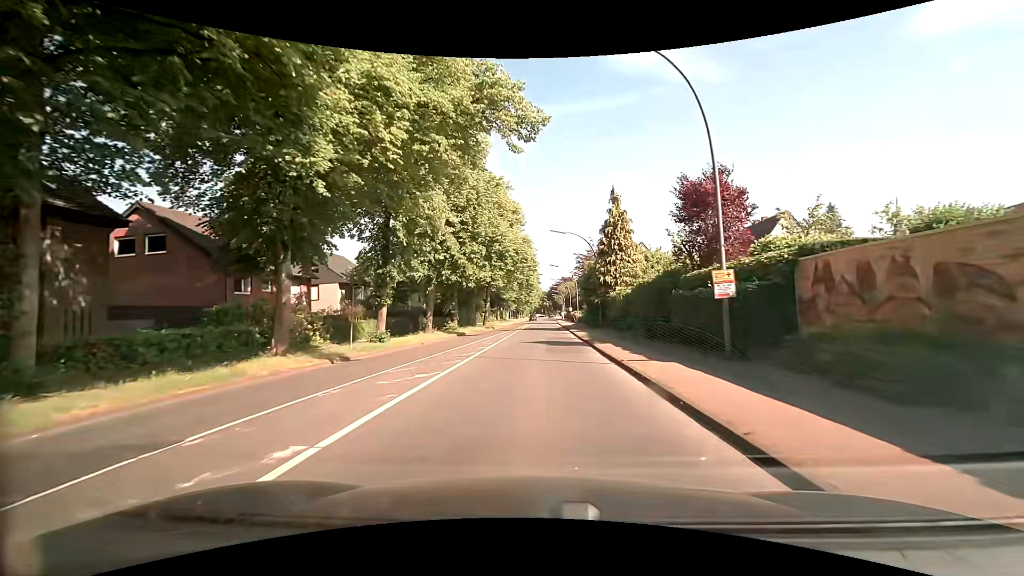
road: tertiary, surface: asphalt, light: Day
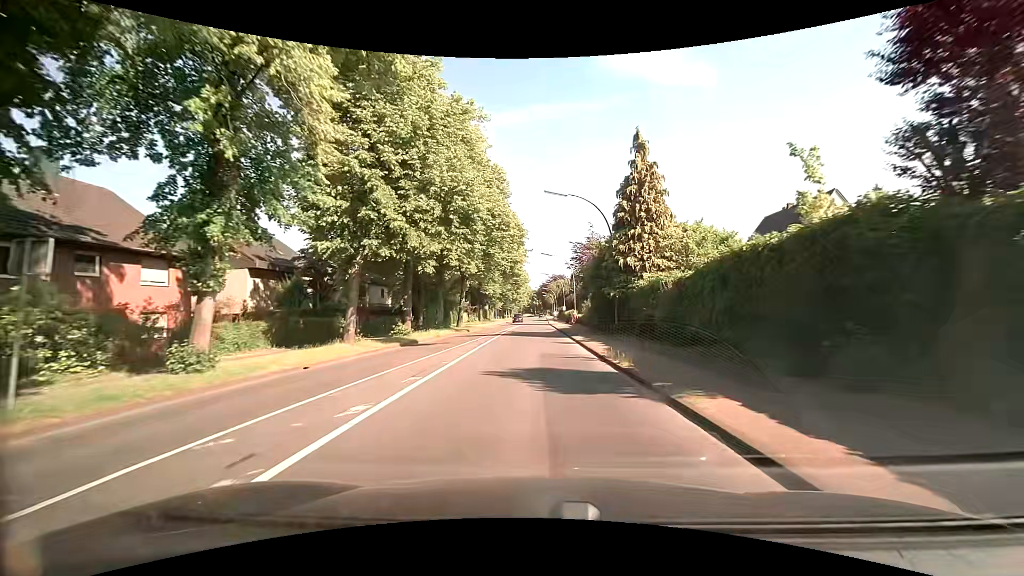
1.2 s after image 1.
(+0.1, +14.0) m; +2°
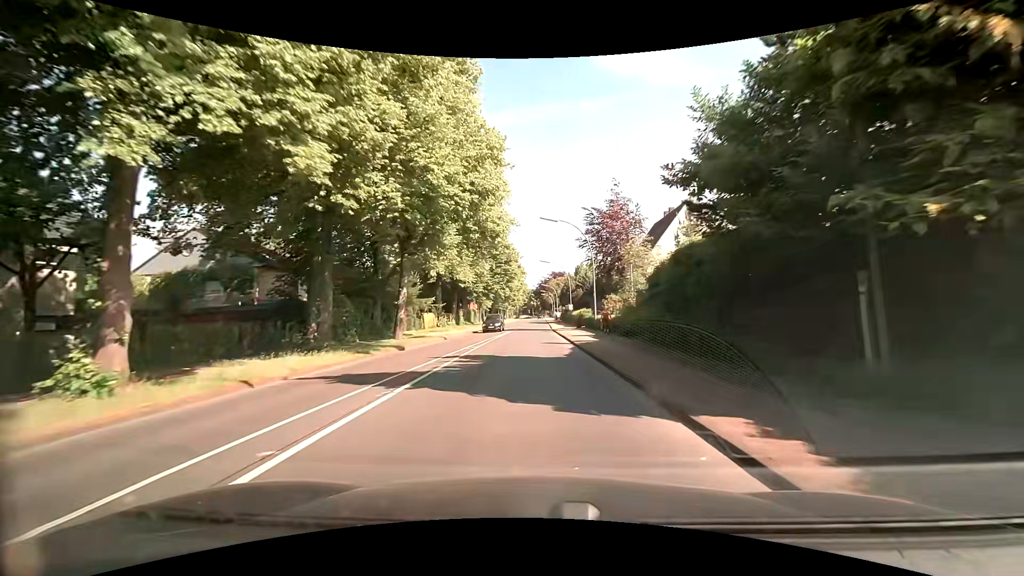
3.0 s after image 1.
(-0.1, +23.1) m; -1°
(0, +10) (0, +20) (0, +30) (0, +40) (0, +50) (0, +60) (+1, +70) (+1, +80) (+1, +90) (+1, +100) m
